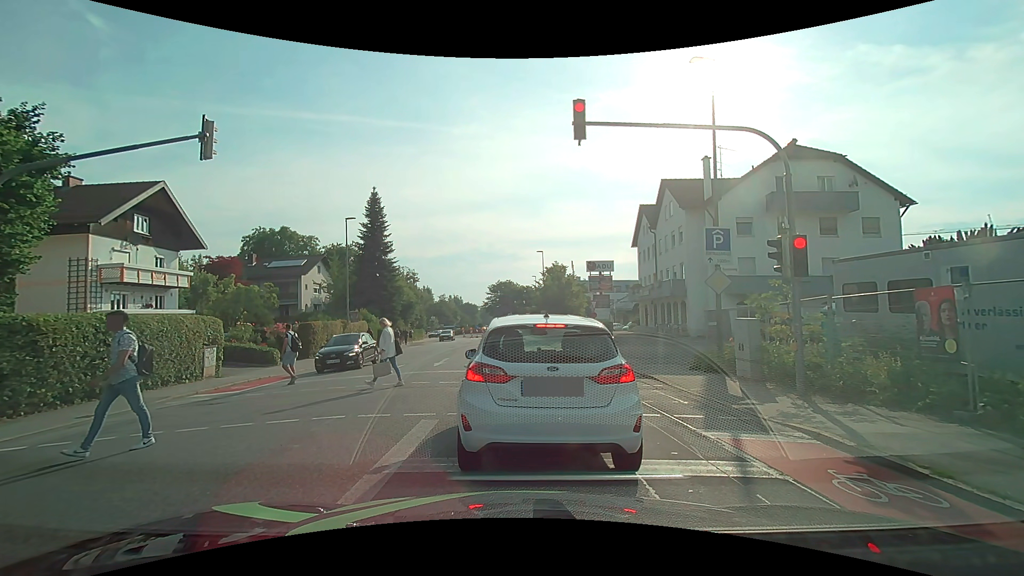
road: tertiary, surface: asphalt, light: Day
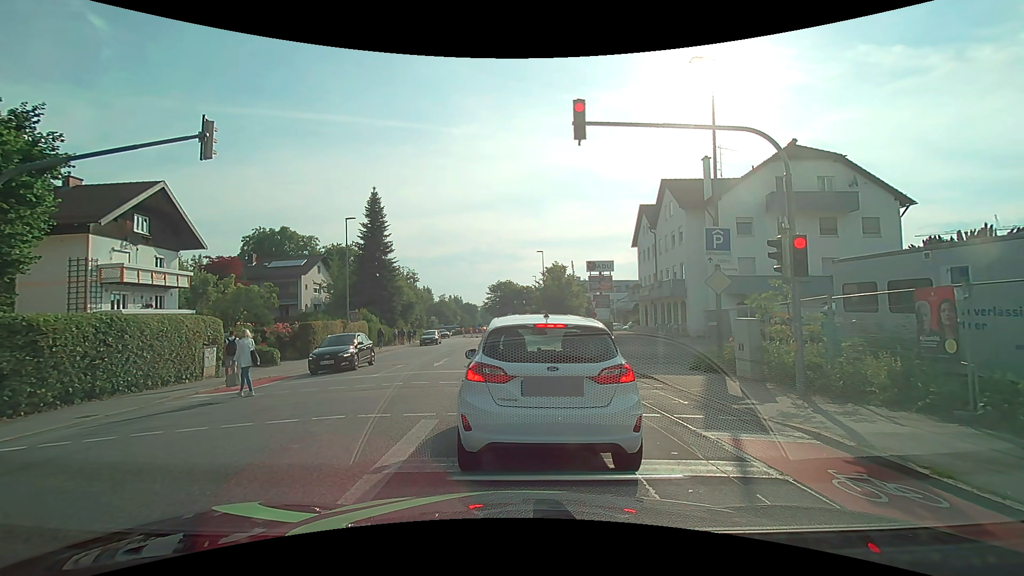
(0.0, 0.0) m; 0°
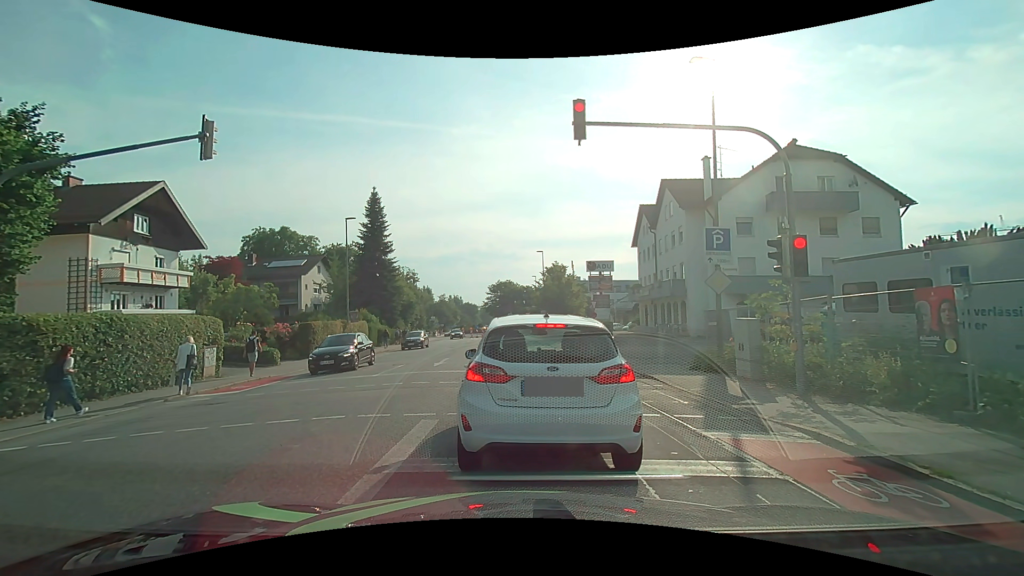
(0.0, 0.0) m; 0°
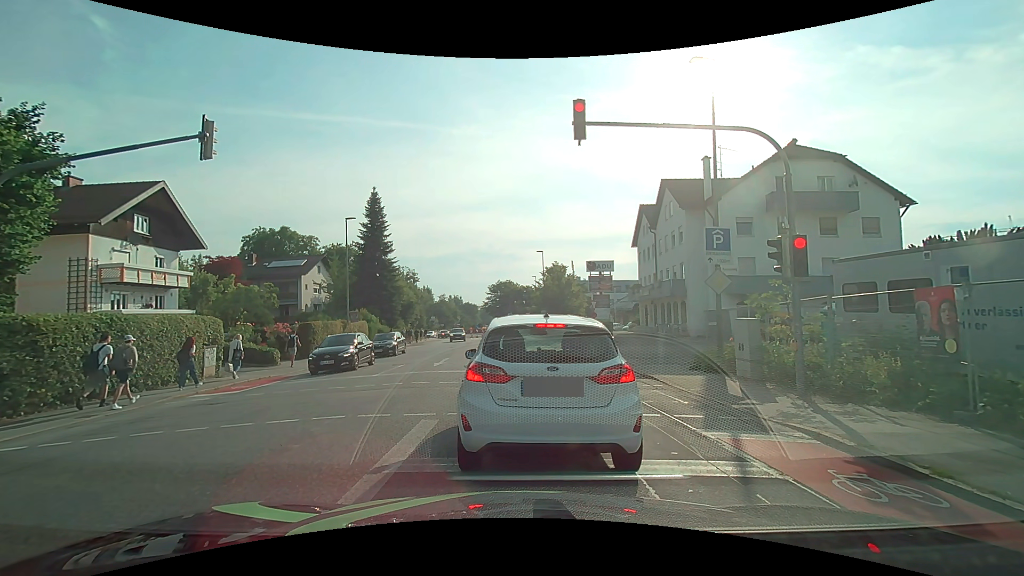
(0.0, 0.0) m; 0°
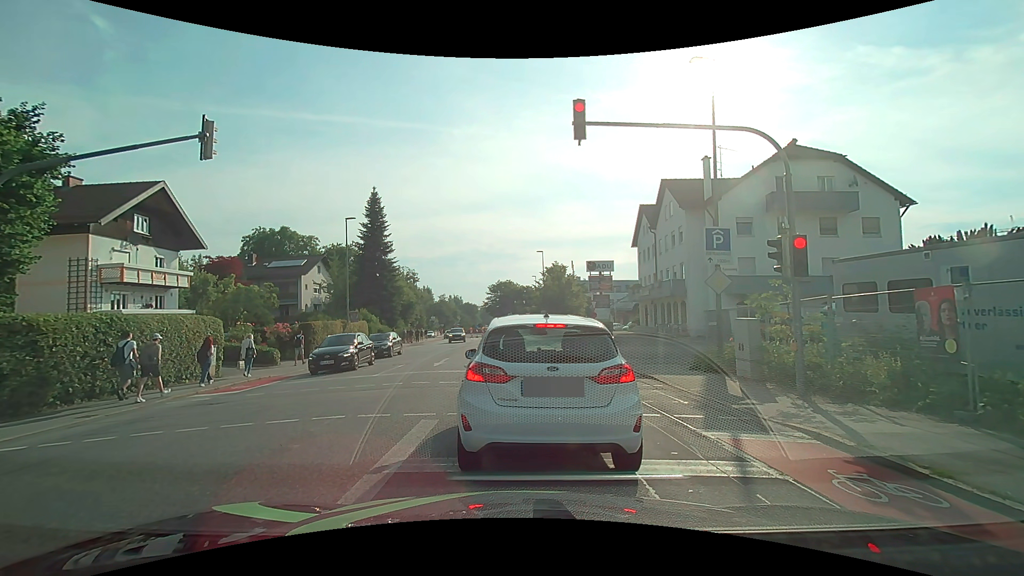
(0.0, 0.0) m; 0°
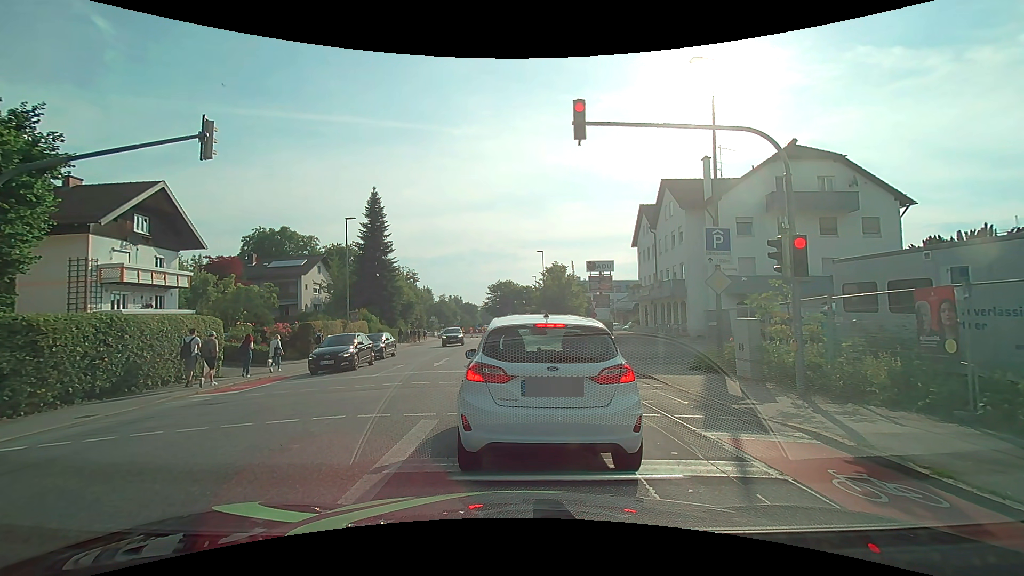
(0.0, 0.0) m; 0°
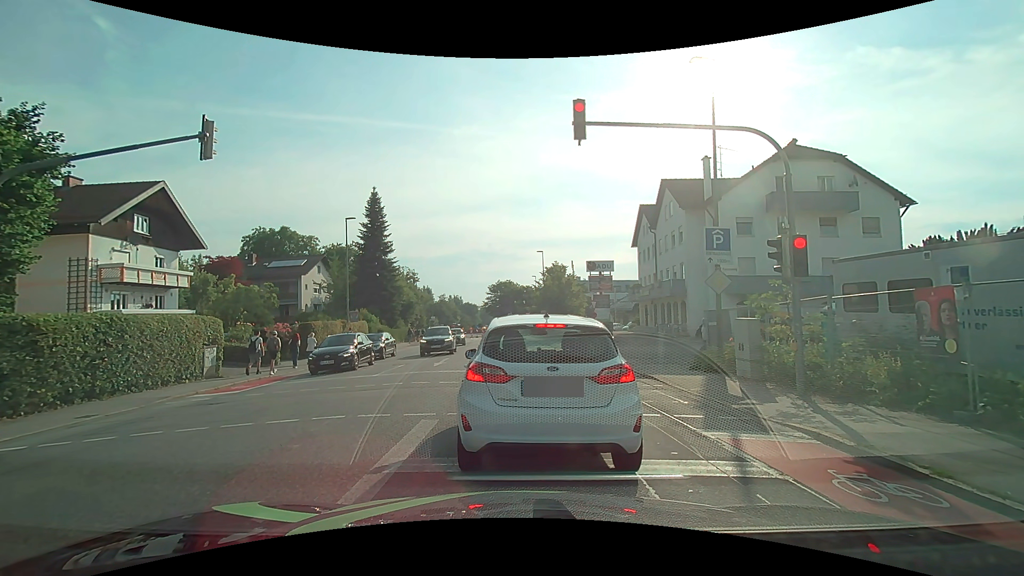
(0.0, 0.0) m; 0°
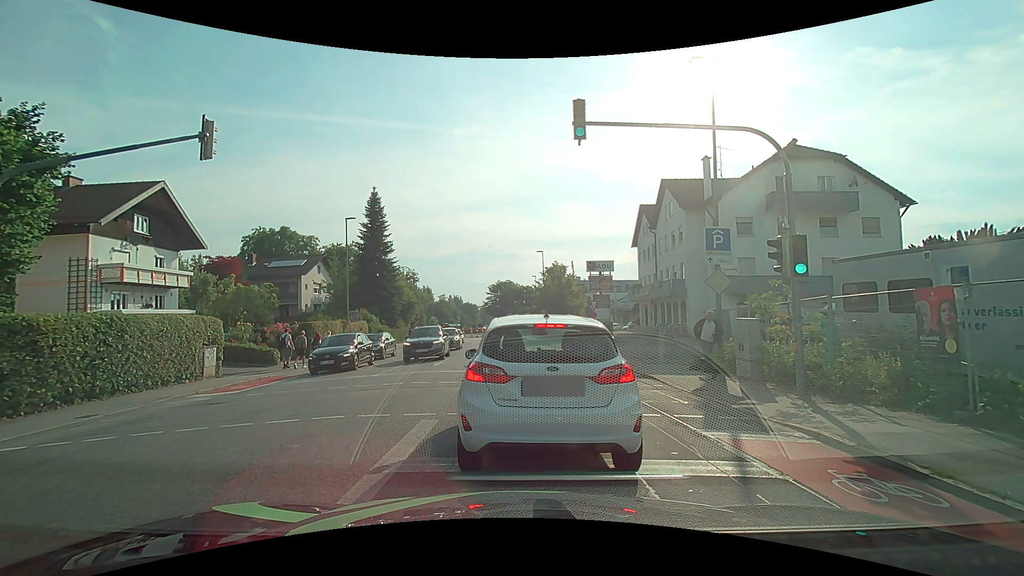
(0.0, 0.0) m; 0°
(0, +10) (0, +20) (0, +30) (-1, +40) (-2, +50) (-2, +60) (-3, +70) (-4, +80) (-3, +90) (-2, +100) m
